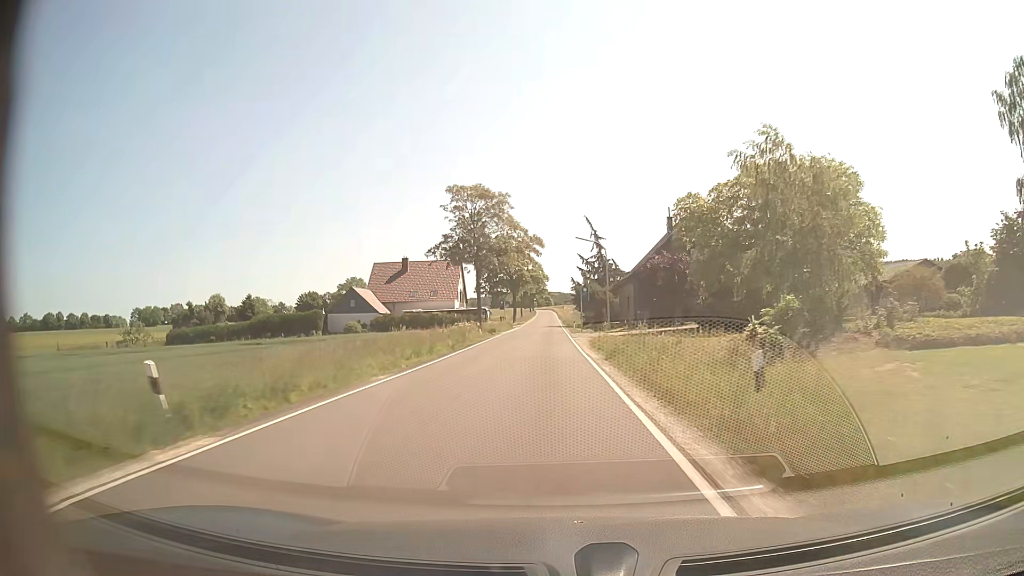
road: secondary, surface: asphalt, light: Day
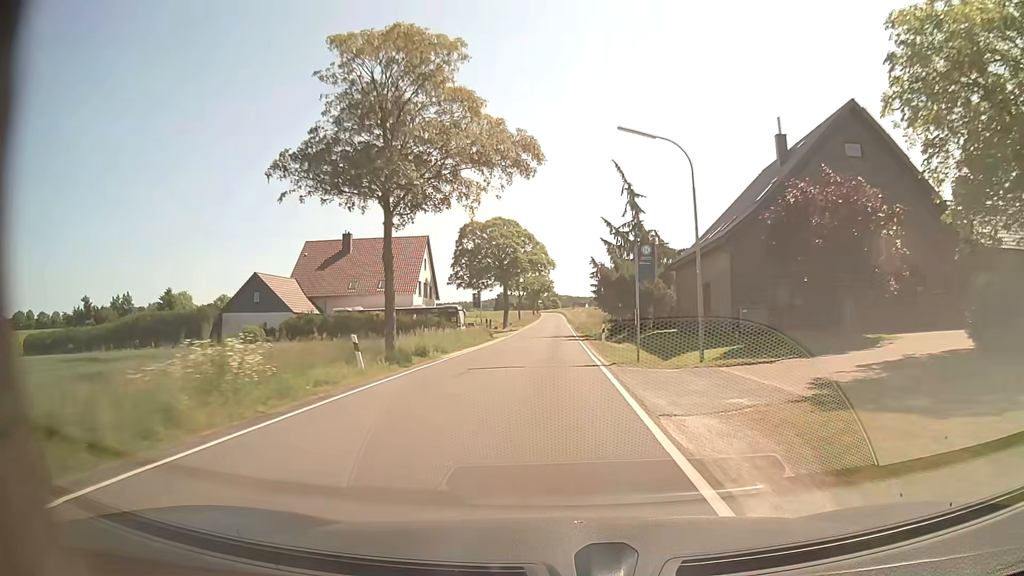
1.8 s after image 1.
(-0.3, +32.7) m; -1°
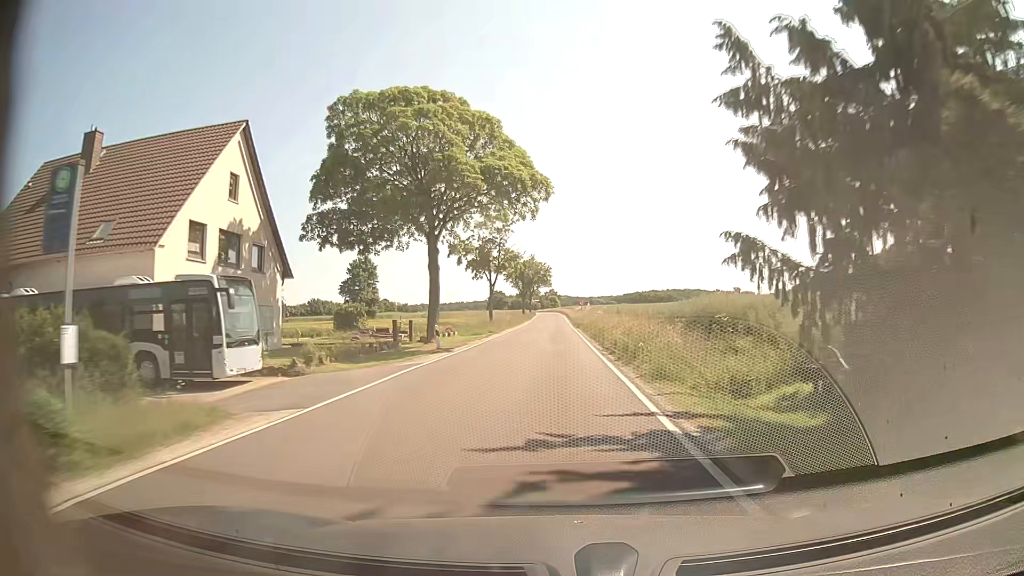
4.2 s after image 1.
(+0.3, +43.3) m; 0°
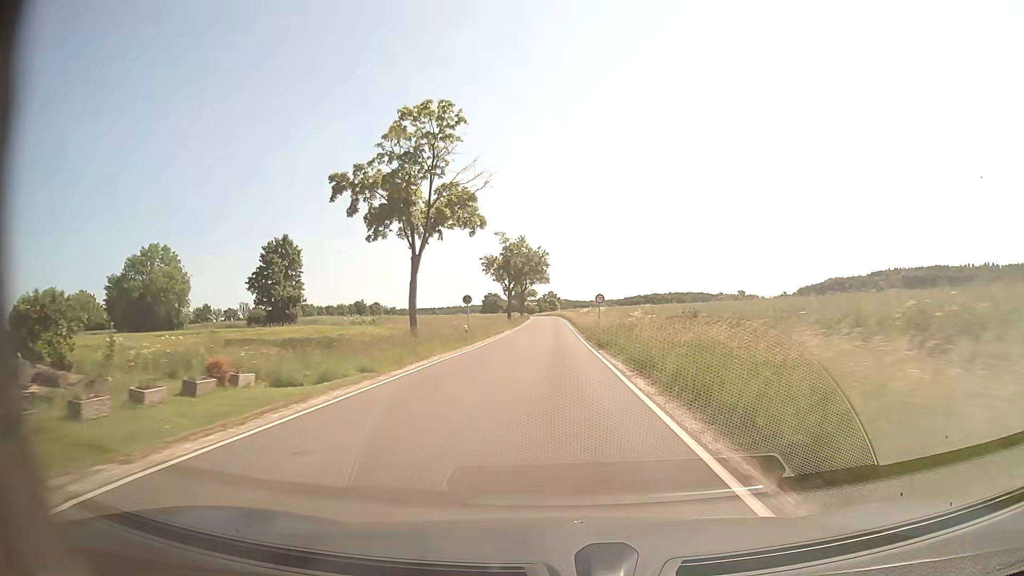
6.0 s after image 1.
(+0.1, +32.2) m; 0°
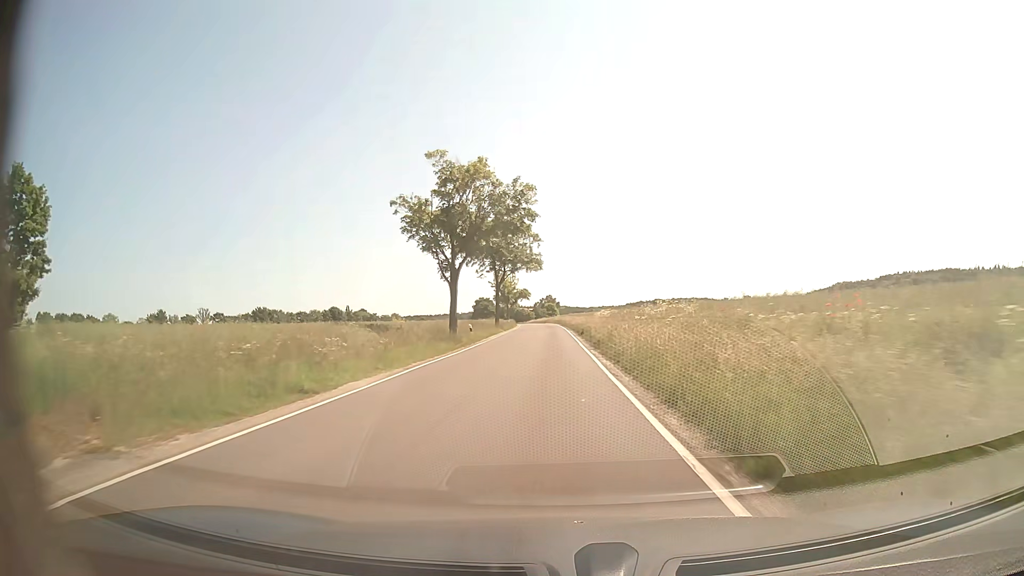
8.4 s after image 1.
(0.0, +42.8) m; 0°
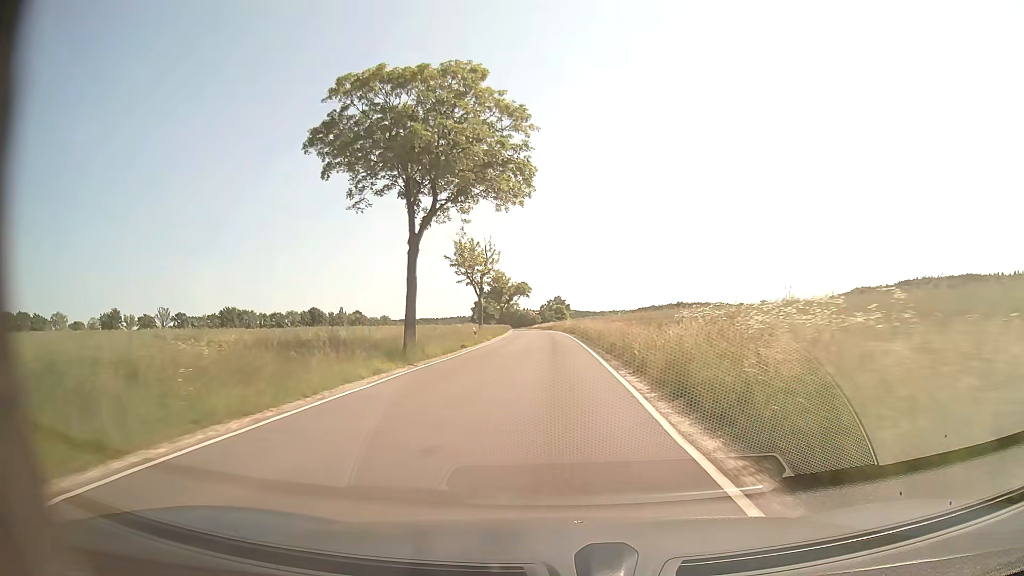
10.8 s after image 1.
(-0.2, +42.8) m; -1°
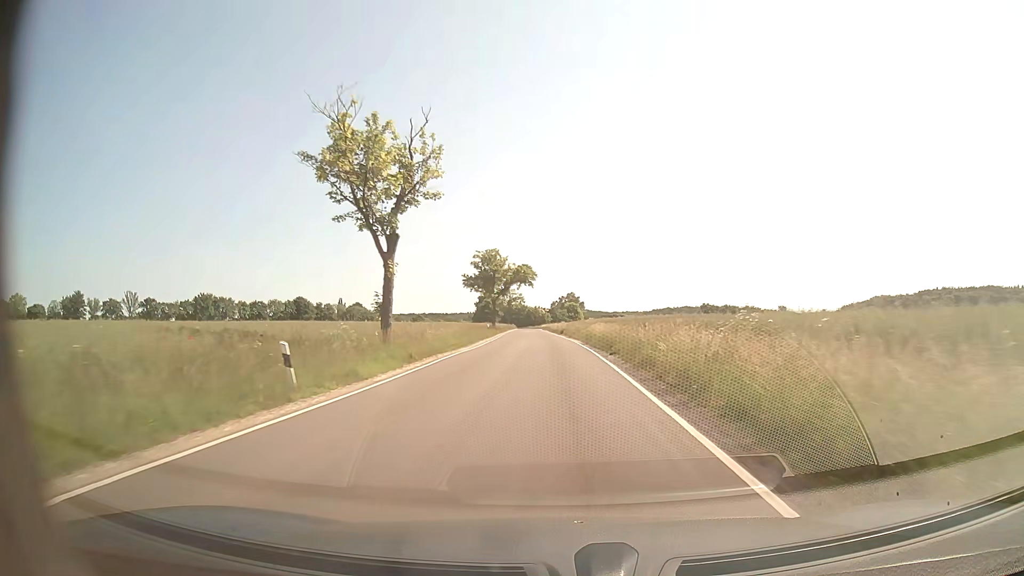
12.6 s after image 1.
(-0.3, +32.0) m; -1°
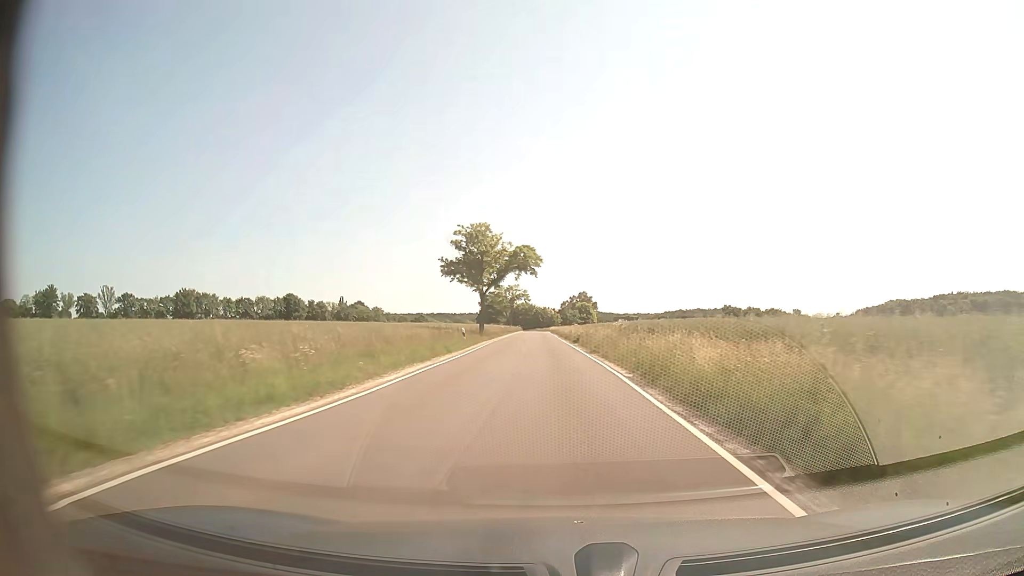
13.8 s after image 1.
(-0.2, +21.4) m; -1°
(0, +10) (0, +20) (0, +30) (-1, +40) (-1, +50) (-1, +60) (-1, +70) (-2, +80) (-2, +90) (-2, +100) m
